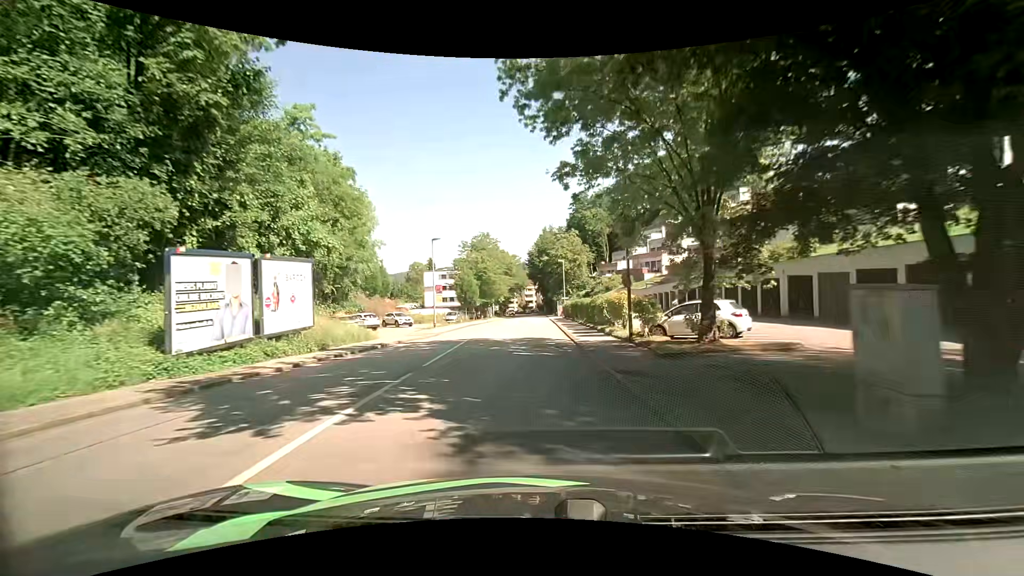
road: tertiary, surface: asphalt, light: Day
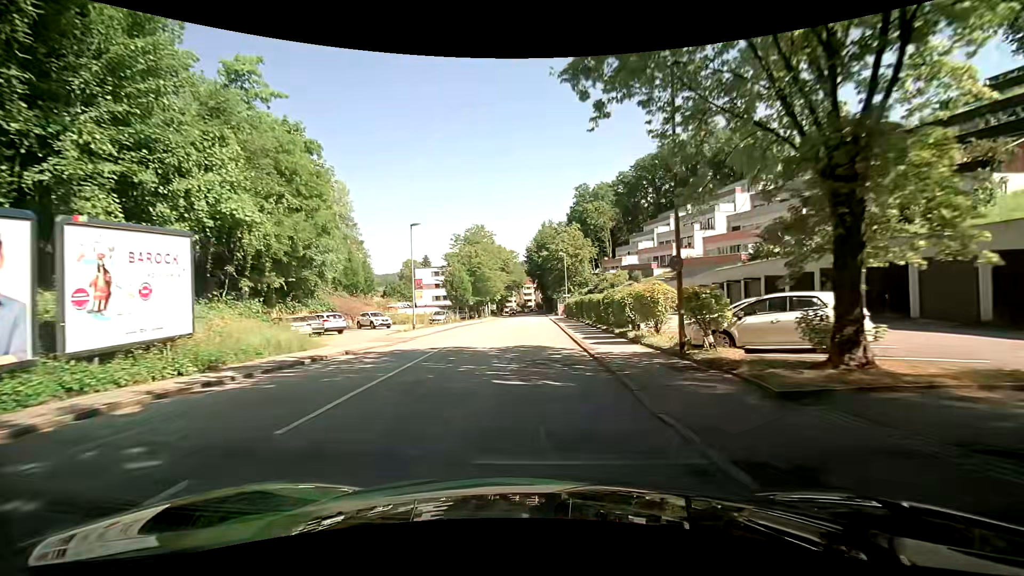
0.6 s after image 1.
(0.0, +7.2) m; +1°
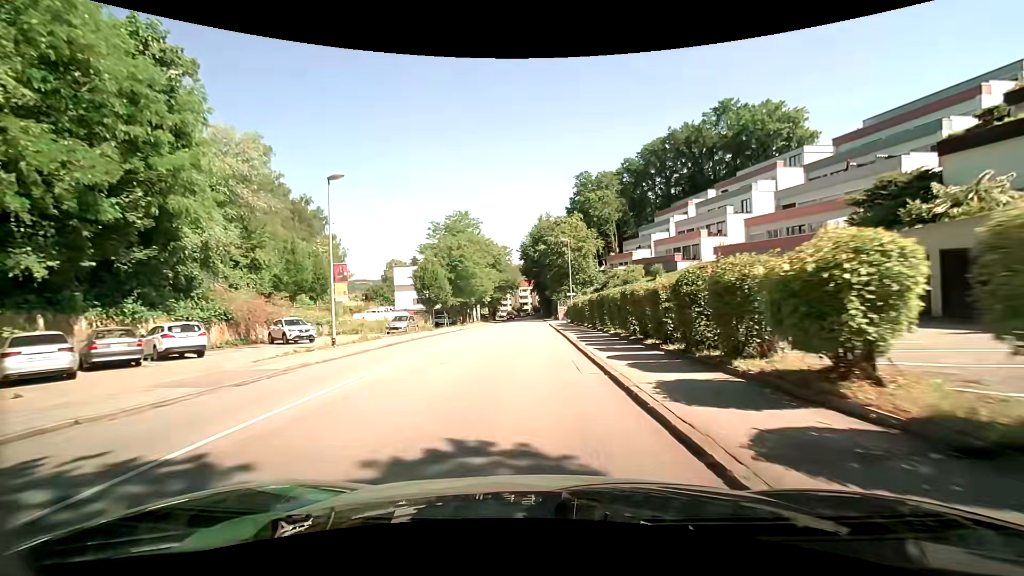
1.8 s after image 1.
(-0.1, +14.5) m; 0°
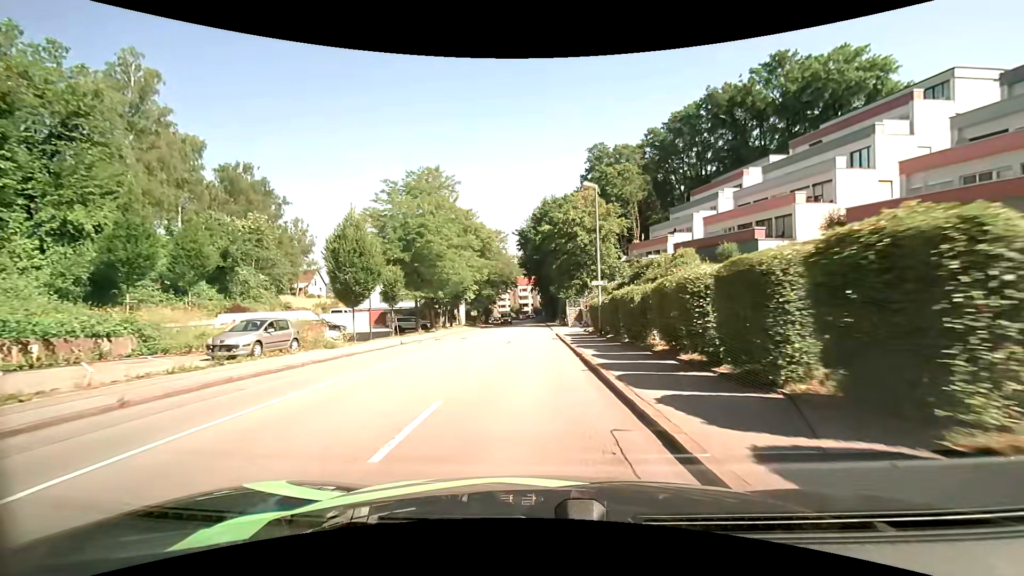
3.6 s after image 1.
(0.0, +21.4) m; 0°
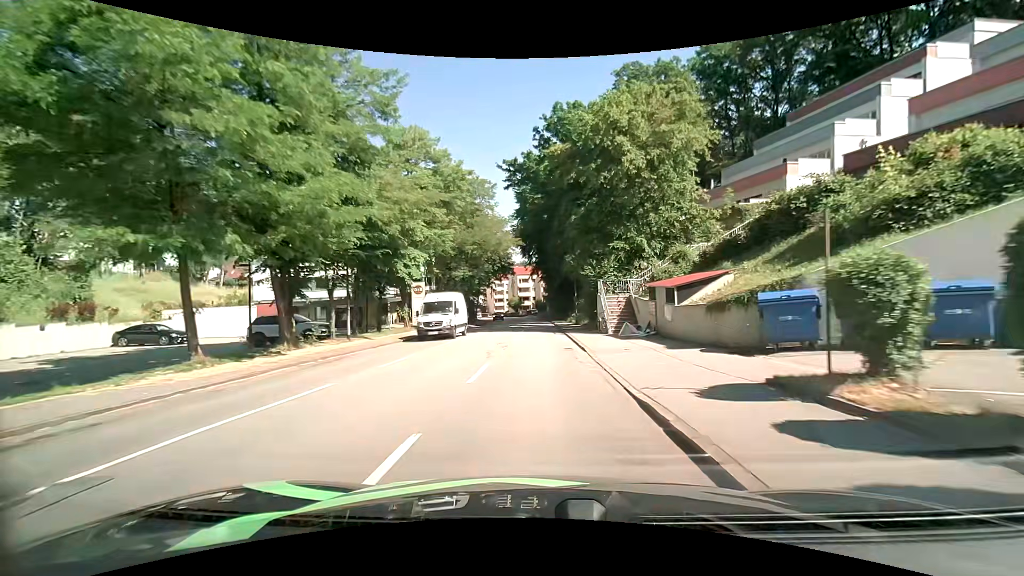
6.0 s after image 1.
(-0.1, +28.9) m; 0°
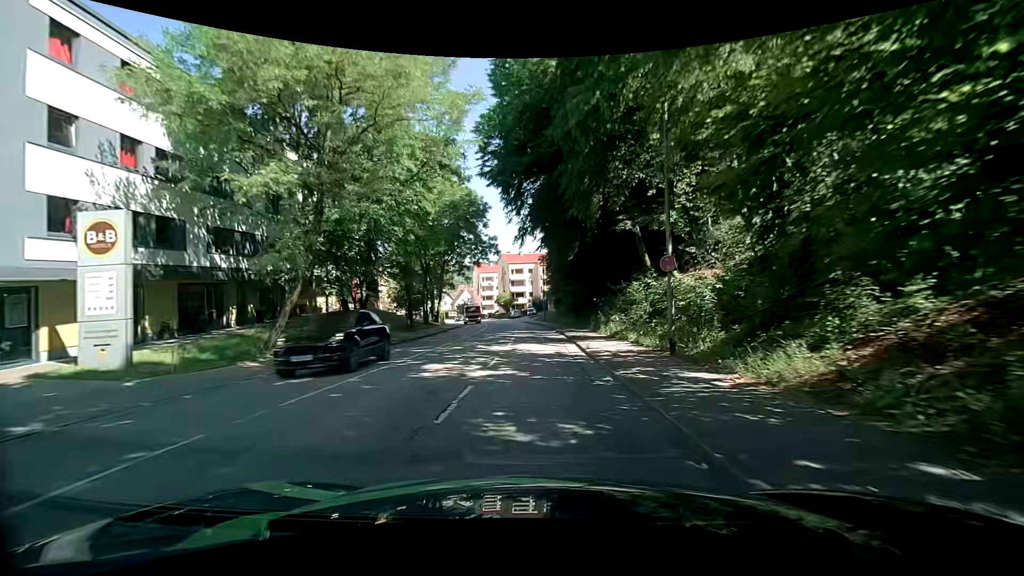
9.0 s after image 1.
(0.0, +35.1) m; 0°
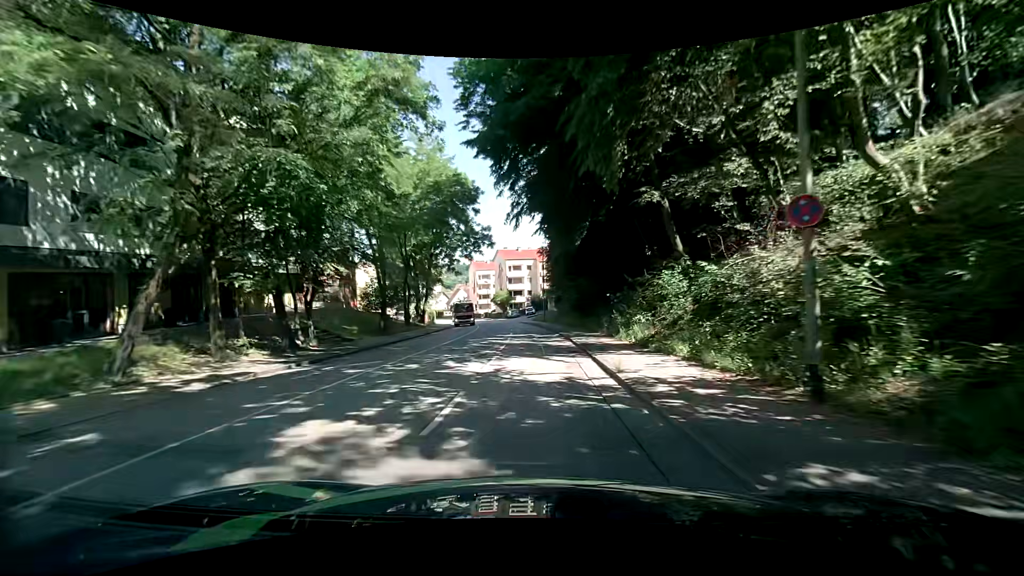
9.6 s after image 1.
(0.0, +6.9) m; -1°
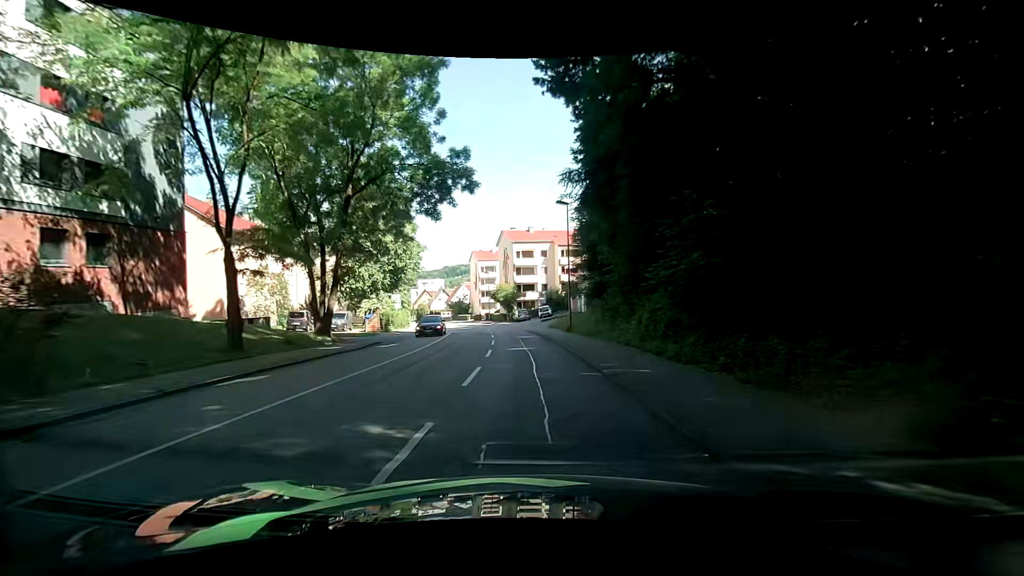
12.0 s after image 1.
(+0.2, +26.8) m; +1°
(0, +10) (-1, +20) (-2, +30) (-3, +40) (-5, +50) (-7, +59) (-9, +69) (-12, +79) (-15, +88) (-19, +98) m
